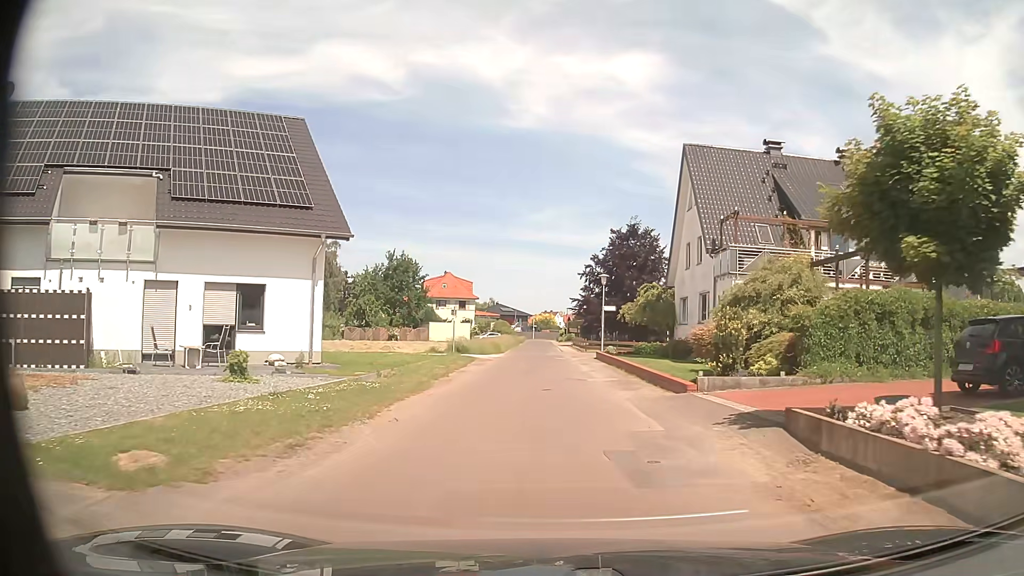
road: residential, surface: asphalt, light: Day
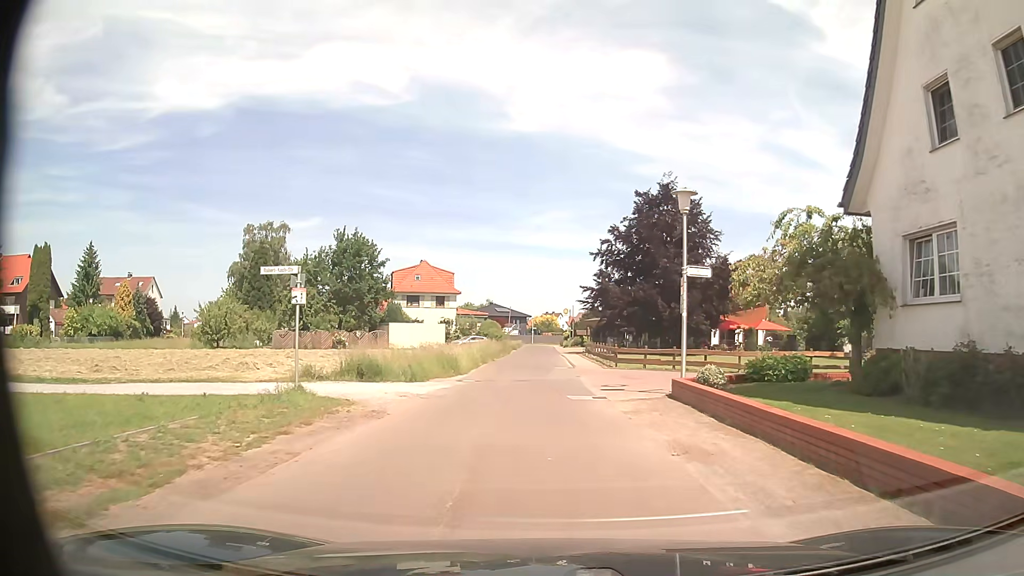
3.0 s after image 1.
(+0.1, +23.4) m; 0°
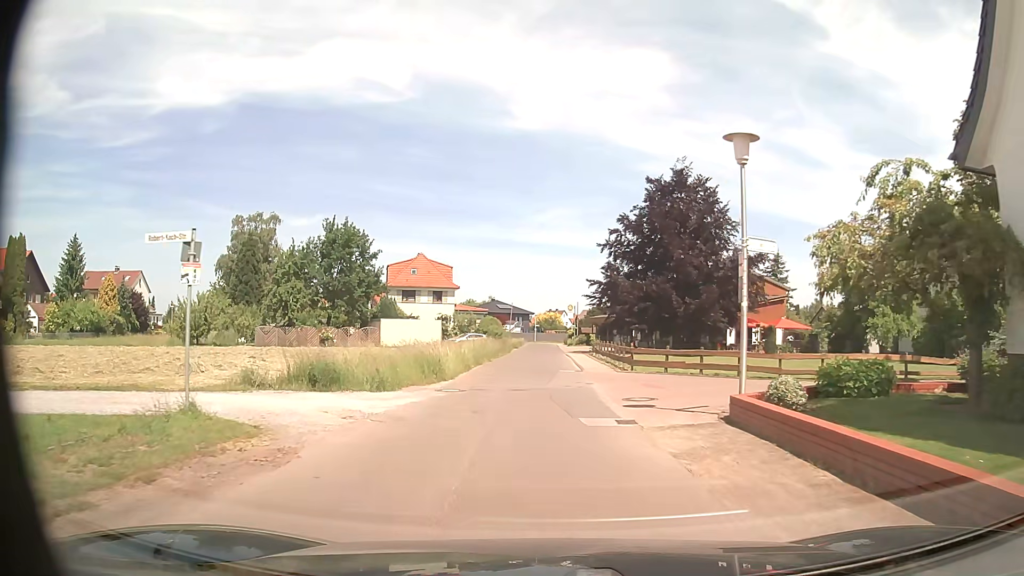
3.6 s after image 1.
(0.0, +4.6) m; 0°
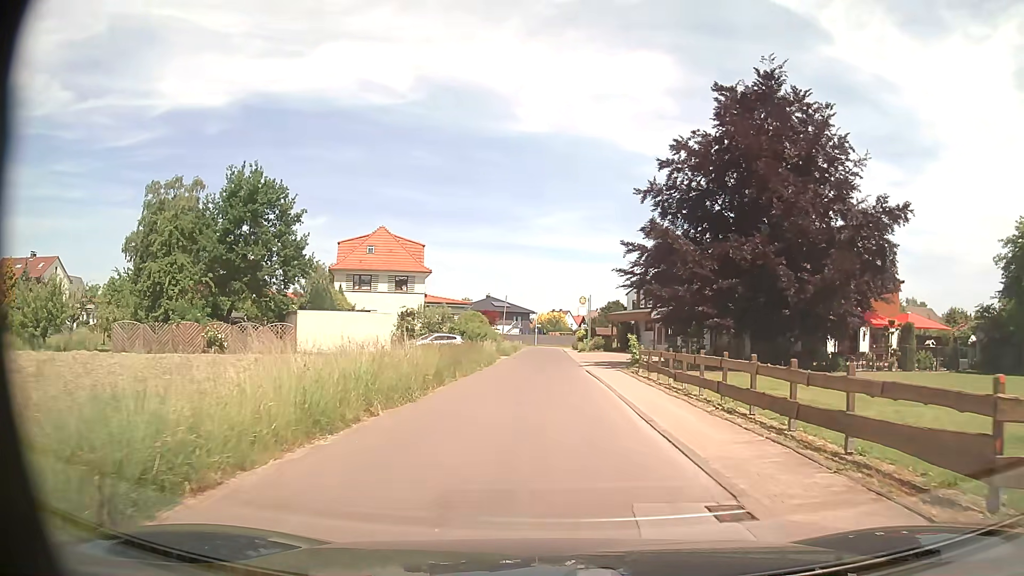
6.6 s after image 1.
(-0.2, +21.9) m; -1°
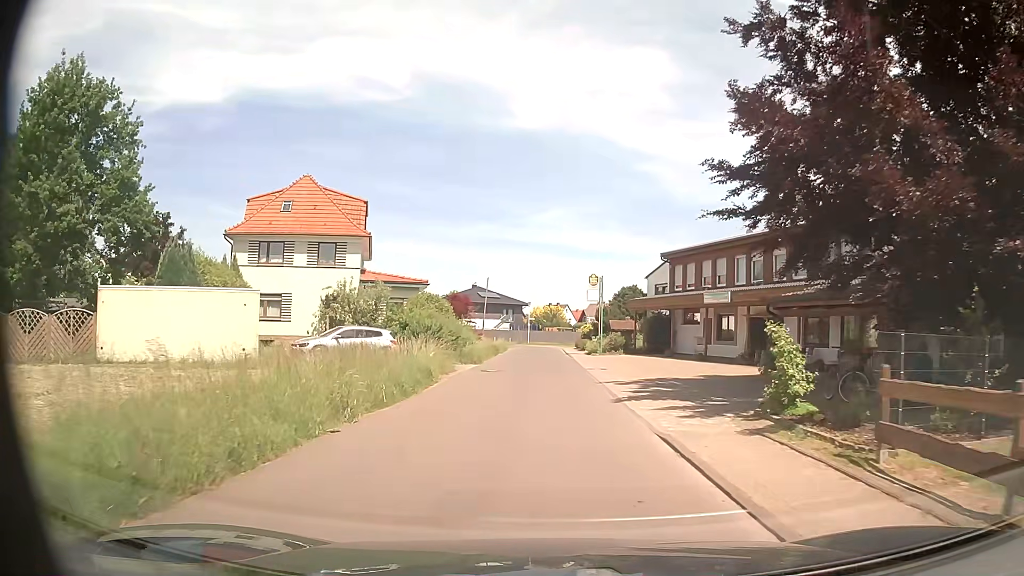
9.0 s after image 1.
(+0.4, +19.5) m; +2°
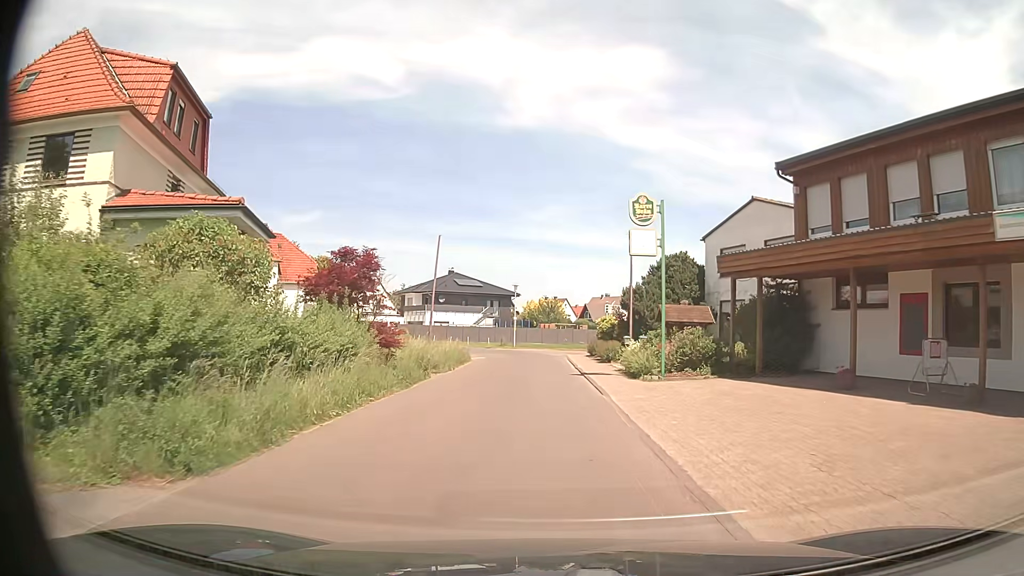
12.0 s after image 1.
(-0.1, +24.4) m; 0°
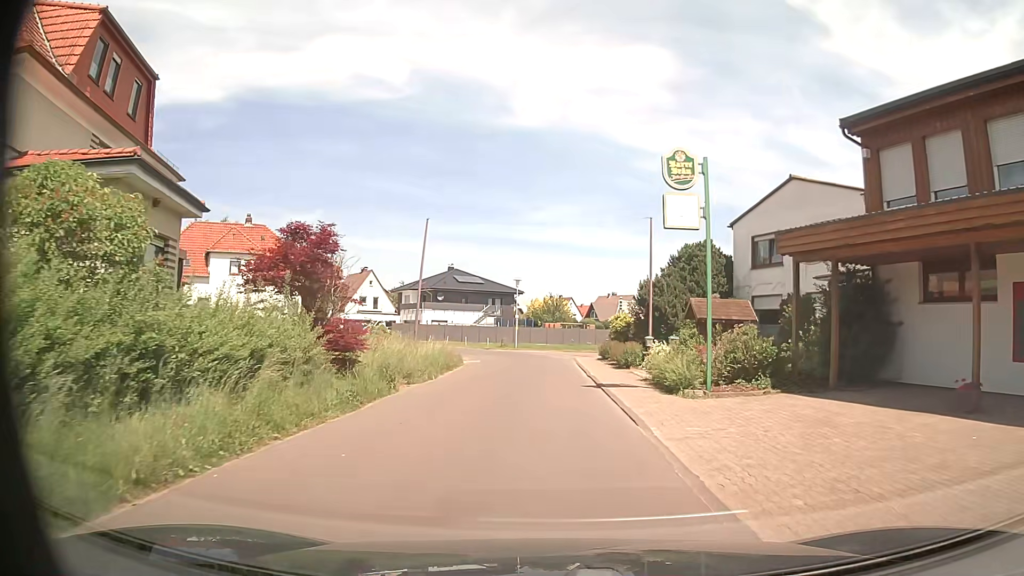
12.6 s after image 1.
(0.0, +4.9) m; 0°
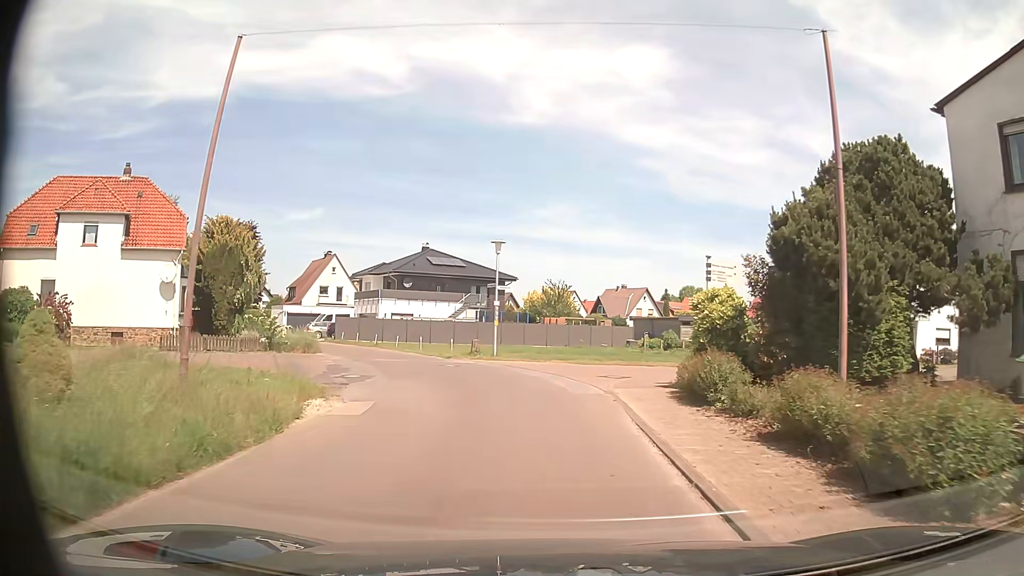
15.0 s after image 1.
(-0.1, +19.0) m; 0°
(0, +10) (-2, +20) (-6, +29) (-11, +37) (-16, +46) (-22, +54) (-28, +62) (-34, +70) (-40, +78) (-45, +87) m
